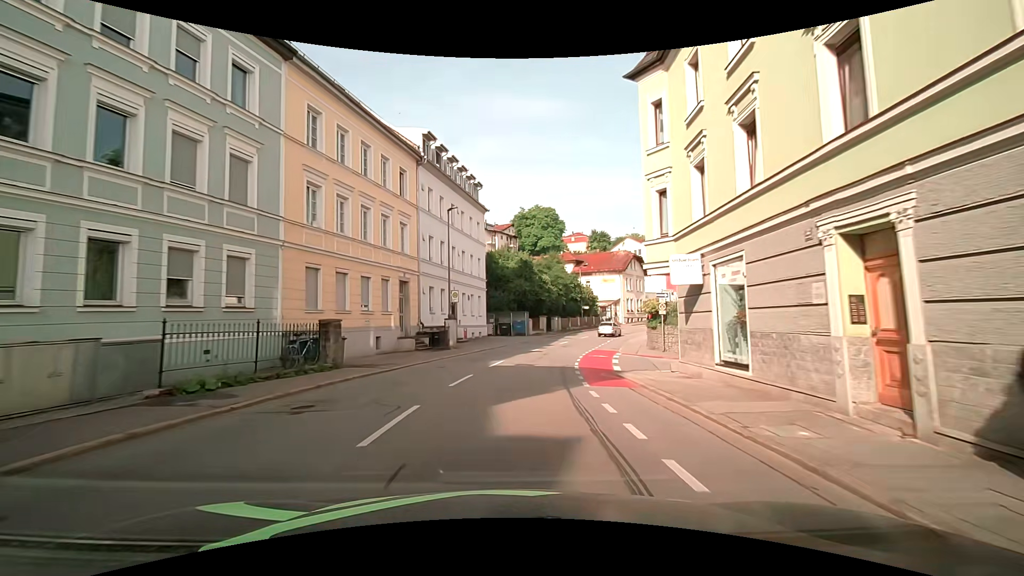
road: tertiary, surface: asphalt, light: Day
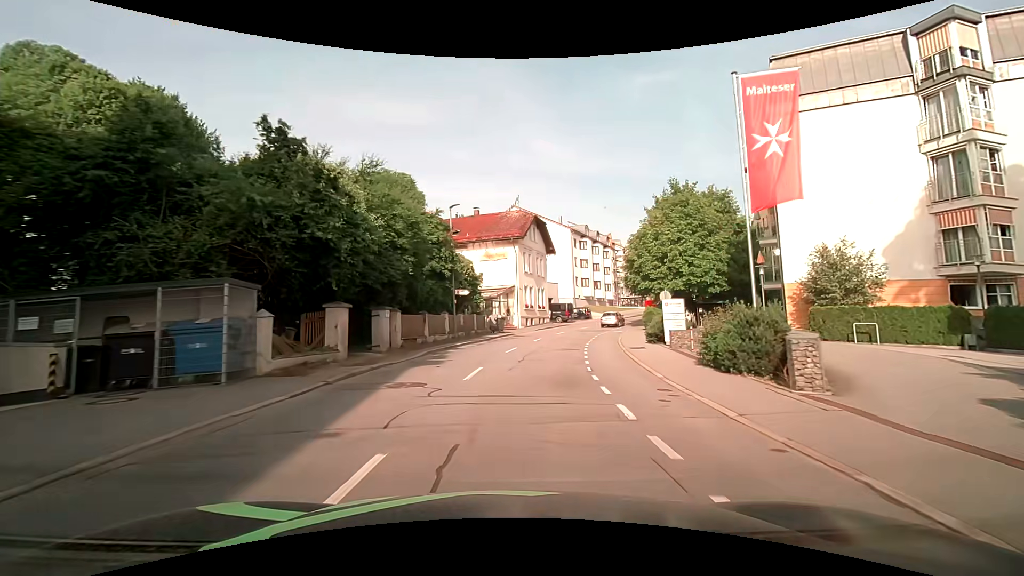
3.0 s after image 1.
(+3.9, +34.9) m; +16°
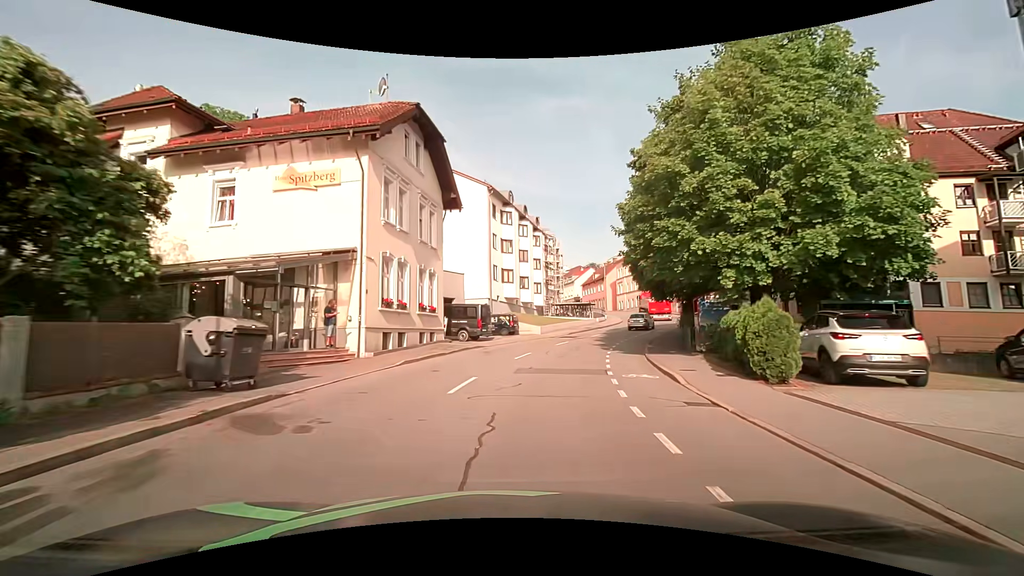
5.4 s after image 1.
(+2.2, +28.0) m; +9°
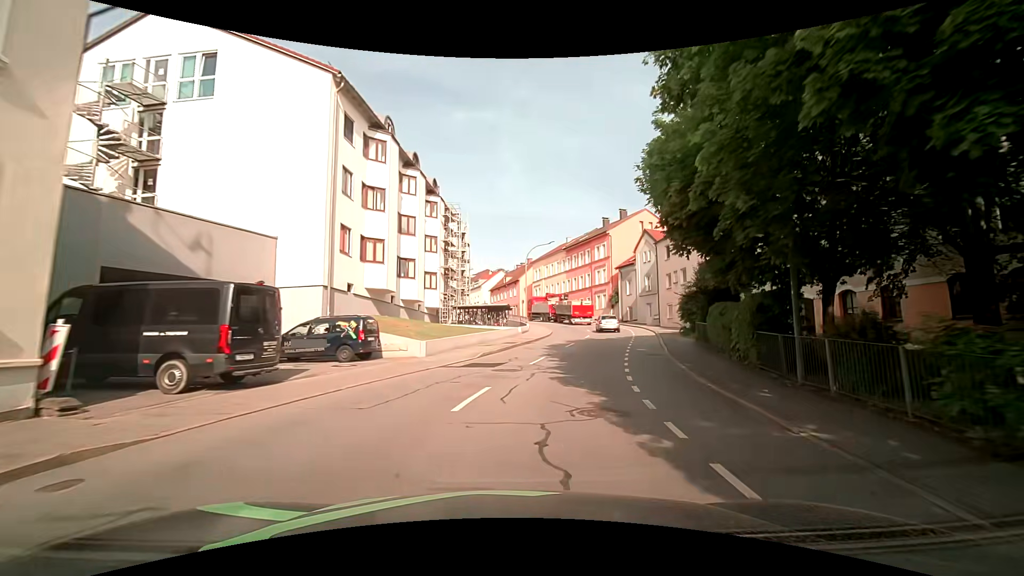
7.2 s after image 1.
(+1.9, +19.5) m; +12°
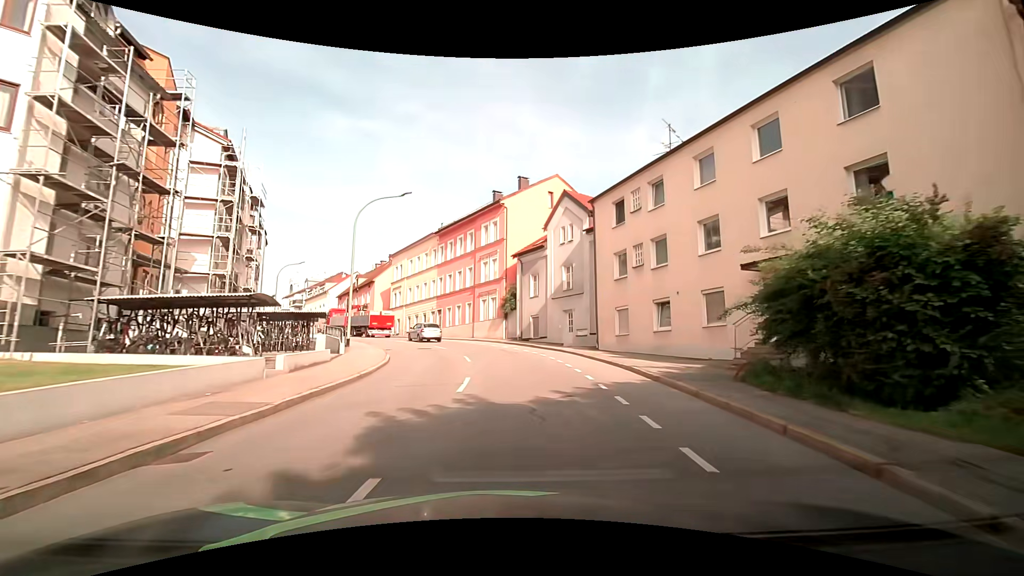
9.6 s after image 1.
(+3.2, +23.5) m; +14°
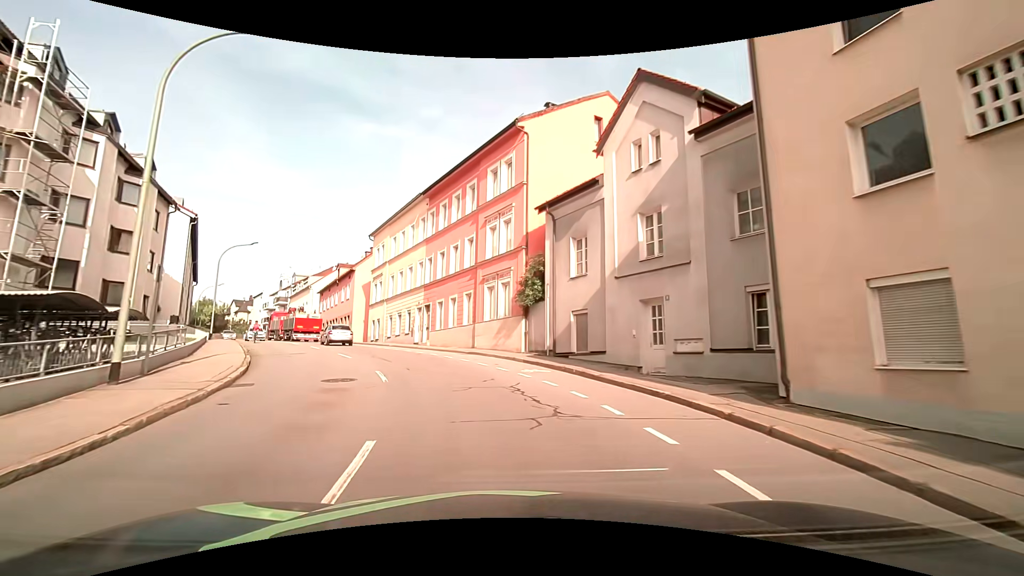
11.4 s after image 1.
(0.0, +16.7) m; -2°
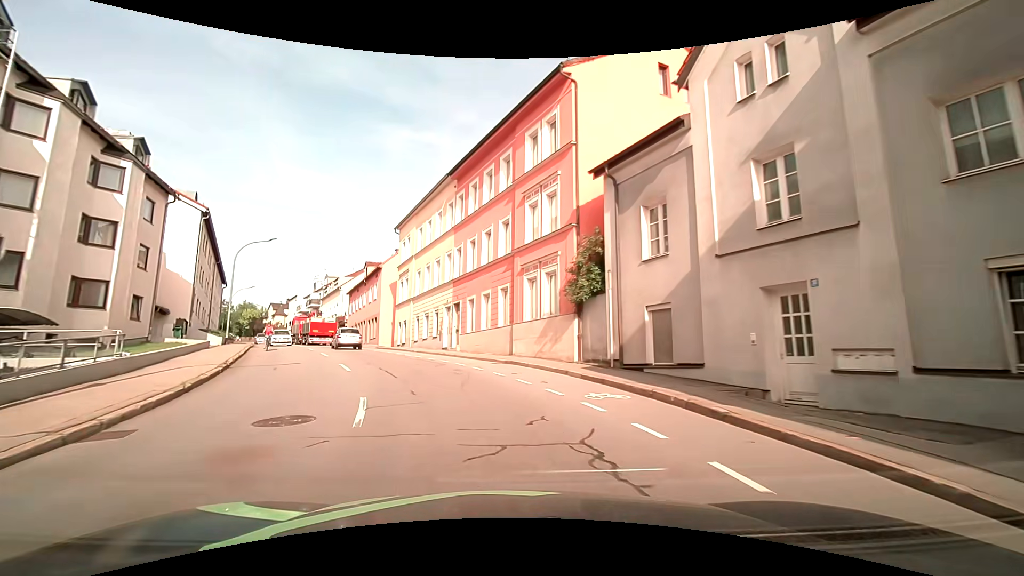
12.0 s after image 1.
(-0.3, +5.4) m; -4°
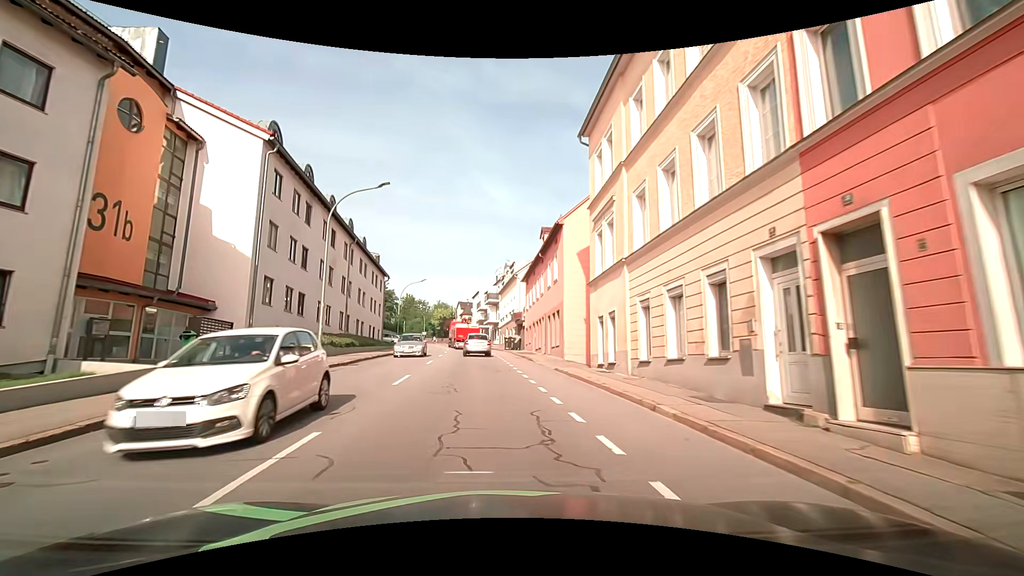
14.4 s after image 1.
(-4.3, +21.3) m; -22°
(0, +10) (-1, +20) (-2, +30) (-3, +40) (-4, +50) (-6, +60) (-7, +70) (-9, +79) (-12, +89) (-14, +99) m
